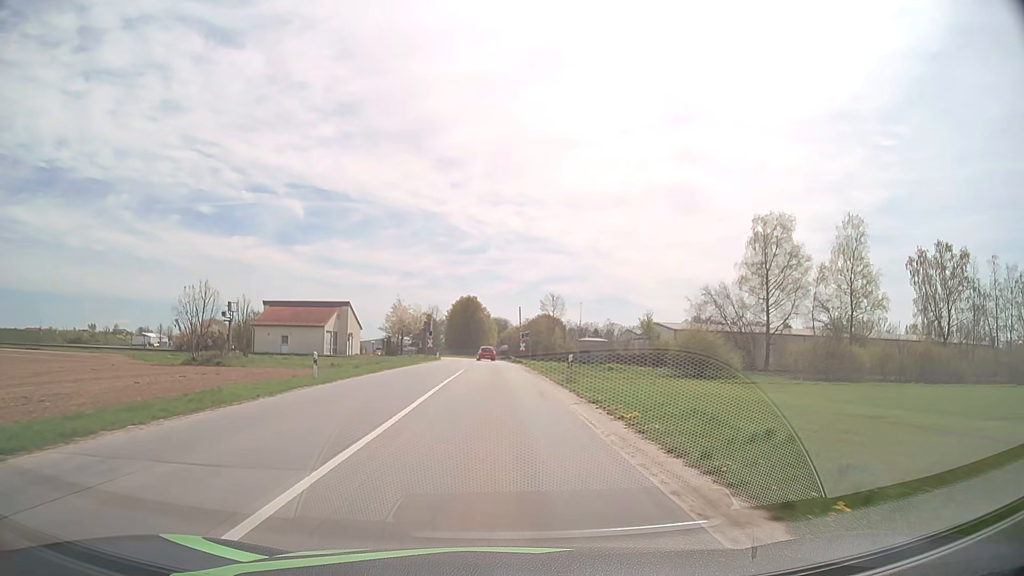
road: tertiary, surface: asphalt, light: Day
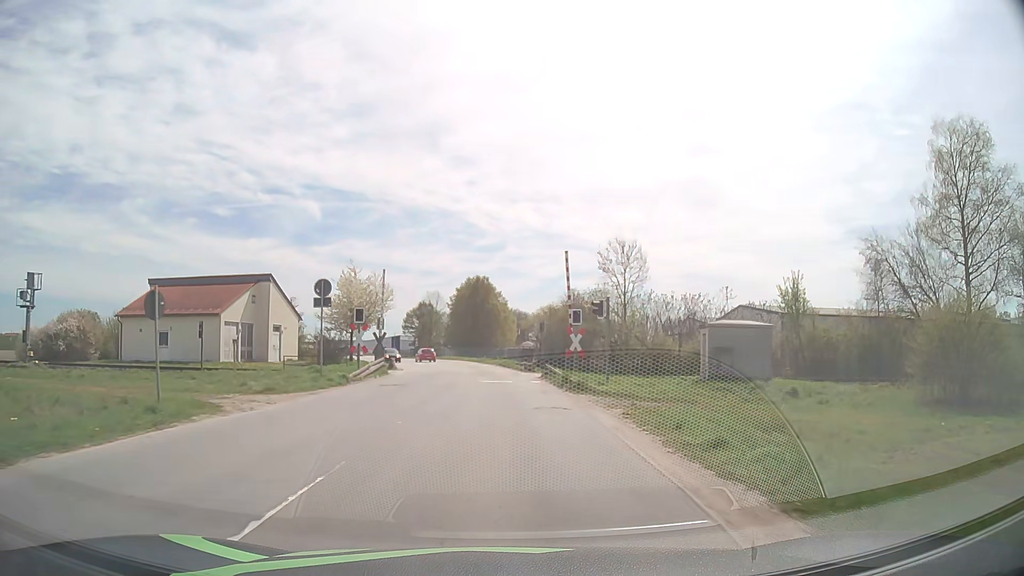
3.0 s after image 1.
(-0.2, +38.4) m; -1°
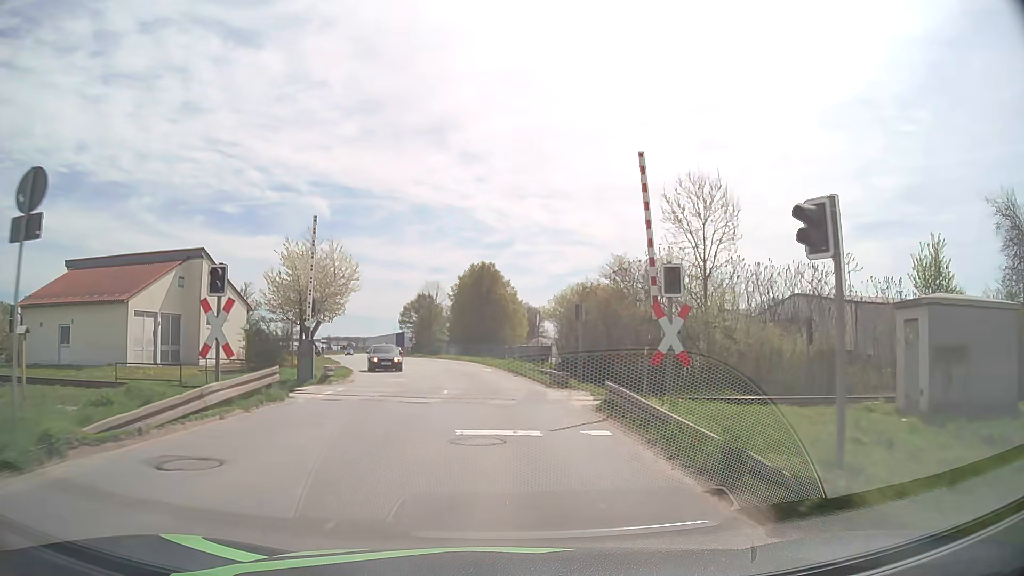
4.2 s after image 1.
(-0.1, +15.2) m; -1°
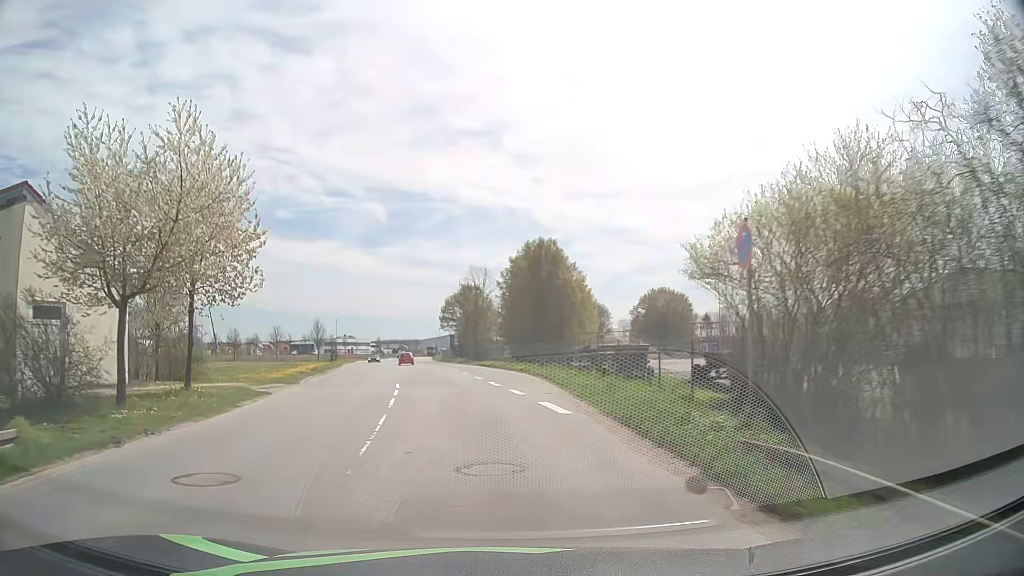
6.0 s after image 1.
(-0.6, +22.8) m; -4°
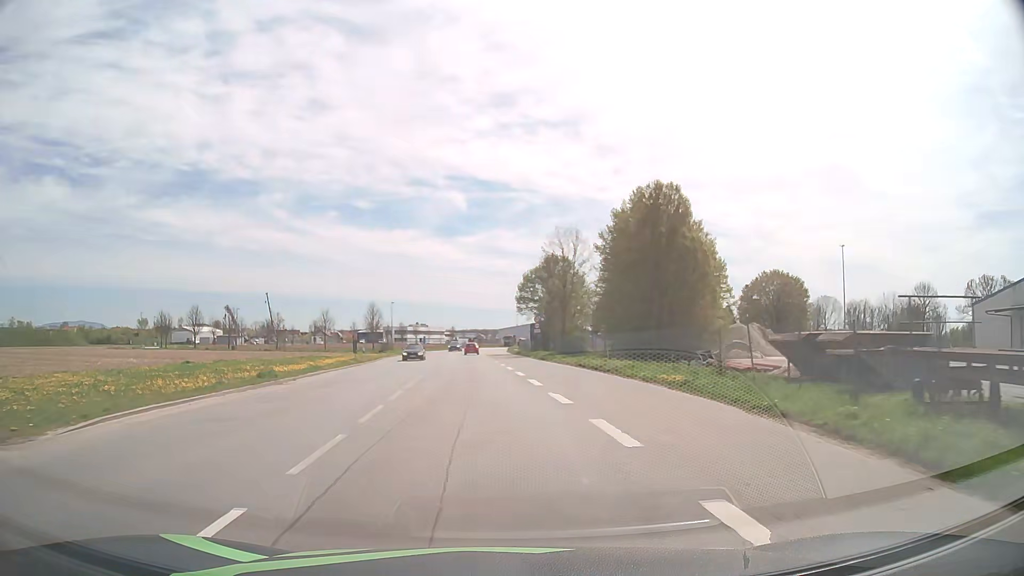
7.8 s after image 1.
(-1.7, +22.9) m; -7°
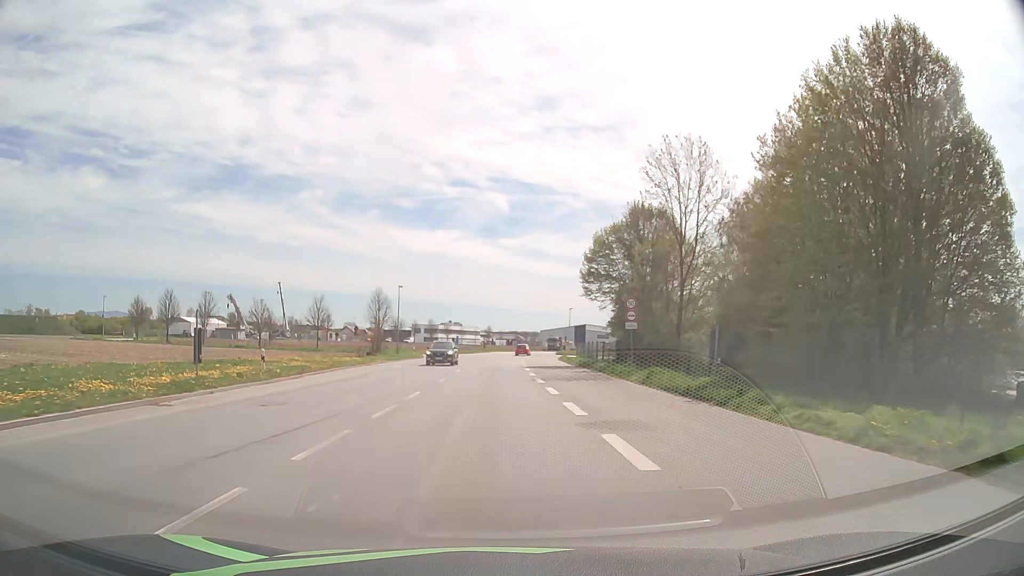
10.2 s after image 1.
(-1.2, +31.2) m; -3°
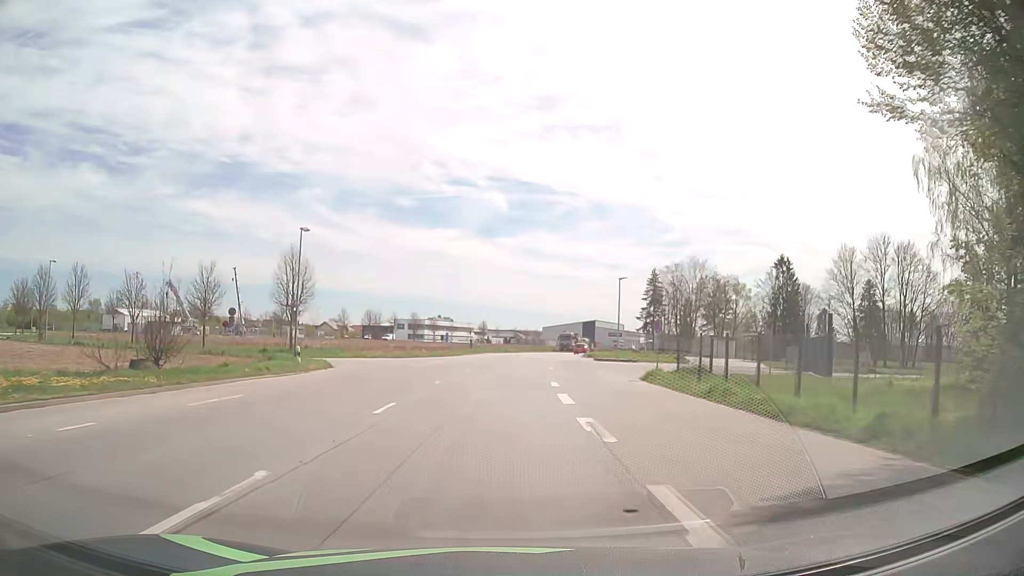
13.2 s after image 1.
(-0.1, +40.0) m; 0°
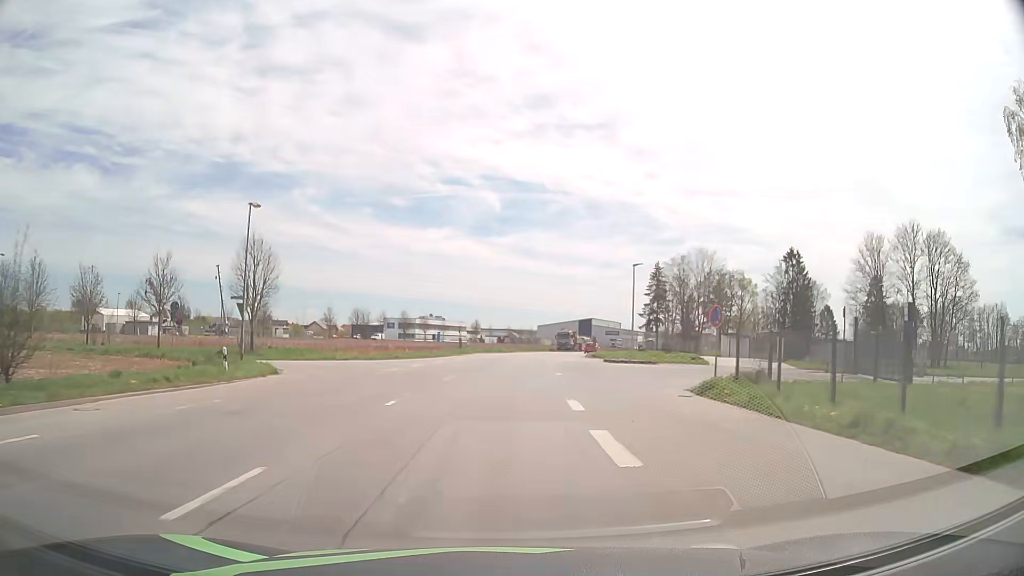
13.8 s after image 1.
(0.0, +8.0) m; 0°
(0, +10) (0, +20) (+1, +30) (+2, +40) (+3, +50) (+5, +60) (+6, +70) (+9, +79) (+11, +89) (+14, +99) m
